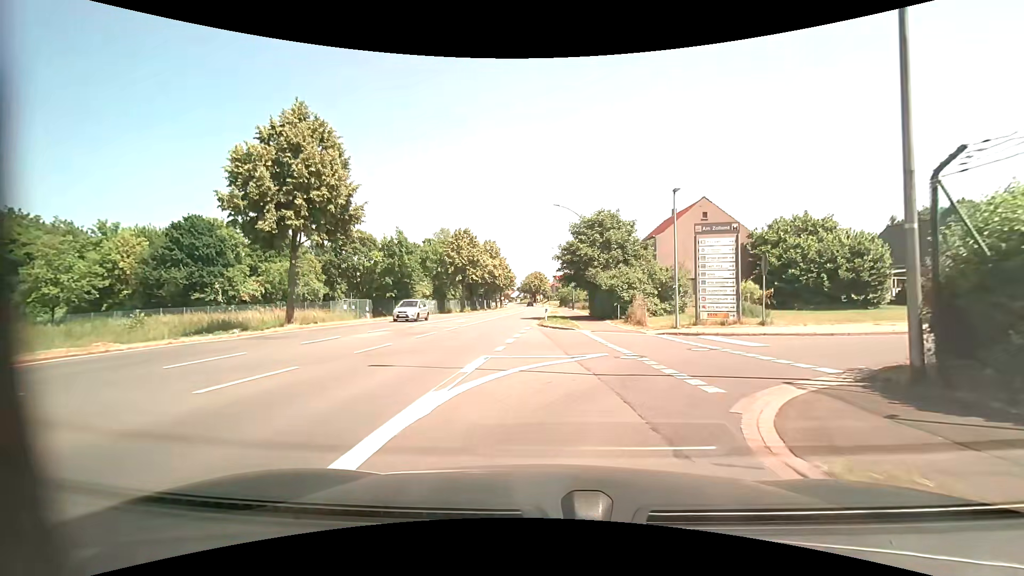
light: Day
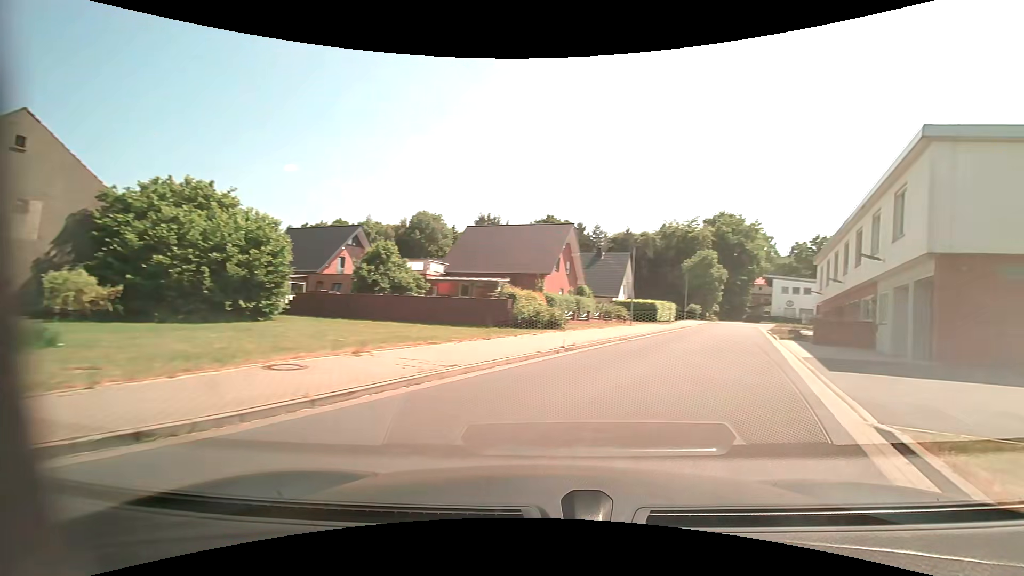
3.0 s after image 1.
(+5.7, +13.1) m; +62°
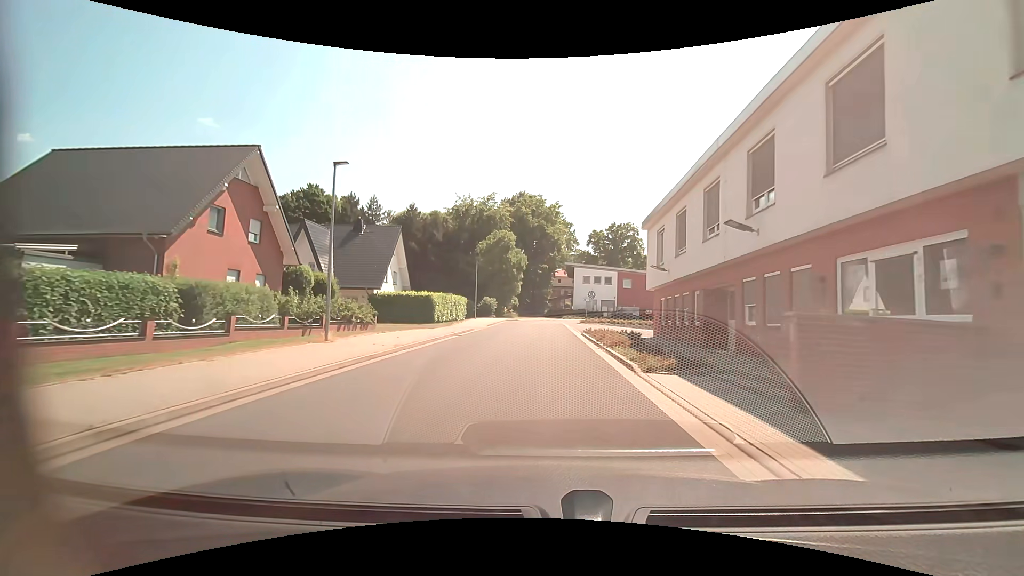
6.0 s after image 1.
(+6.9, +20.5) m; +21°
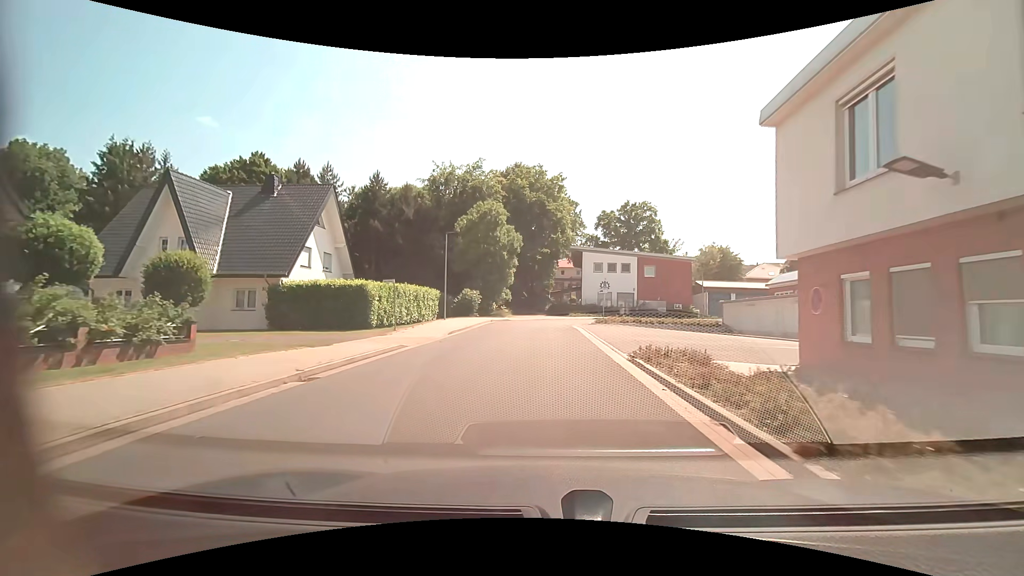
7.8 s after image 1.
(+0.1, +16.0) m; 0°
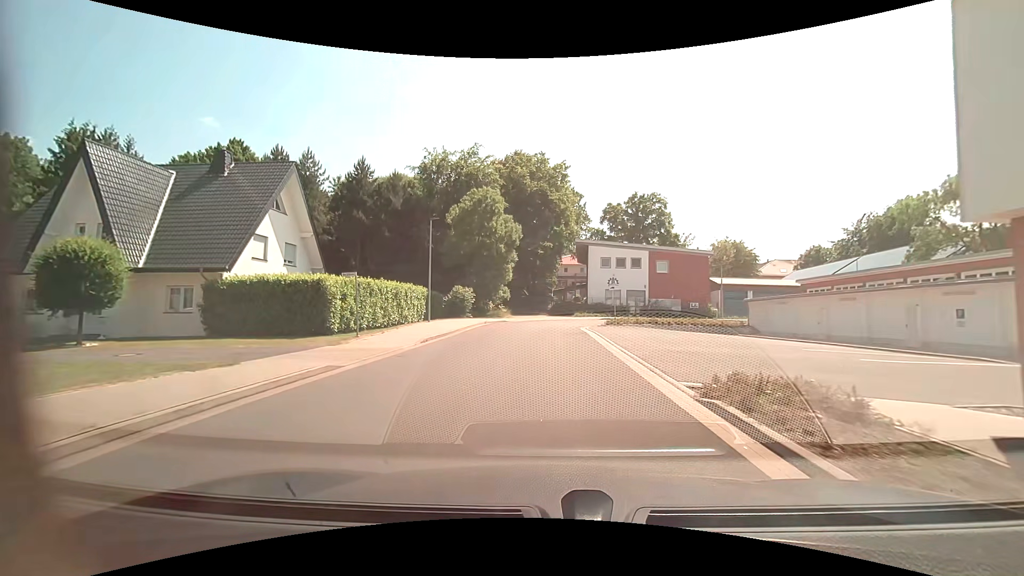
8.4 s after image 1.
(0.0, +5.4) m; 0°
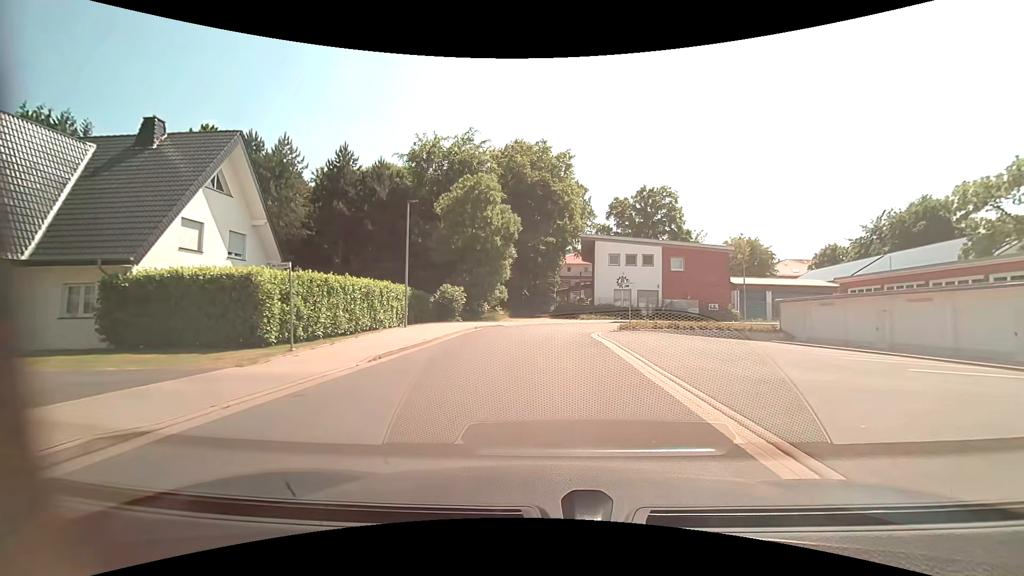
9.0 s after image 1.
(0.0, +5.3) m; 0°
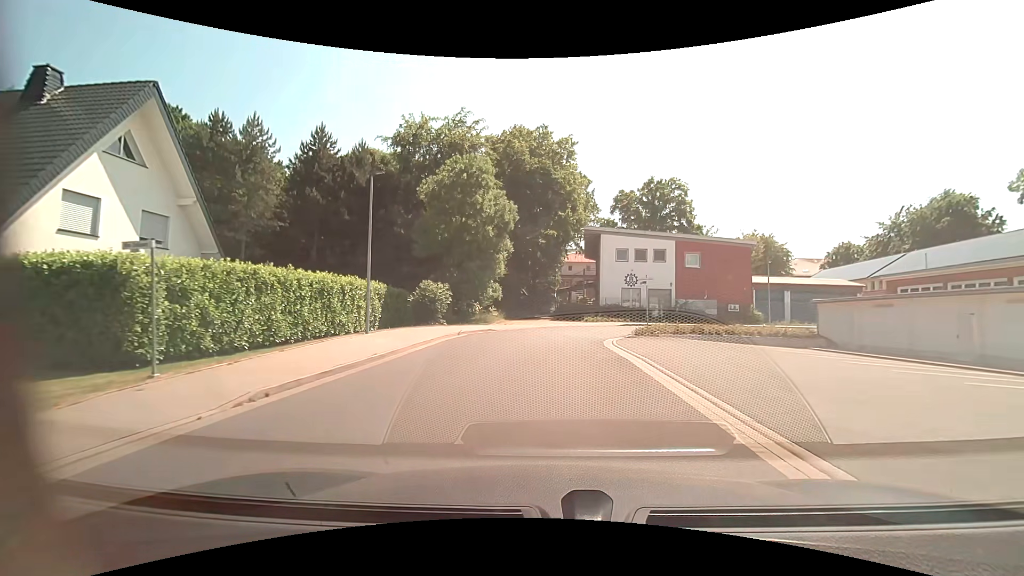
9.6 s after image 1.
(0.0, +5.1) m; 0°
